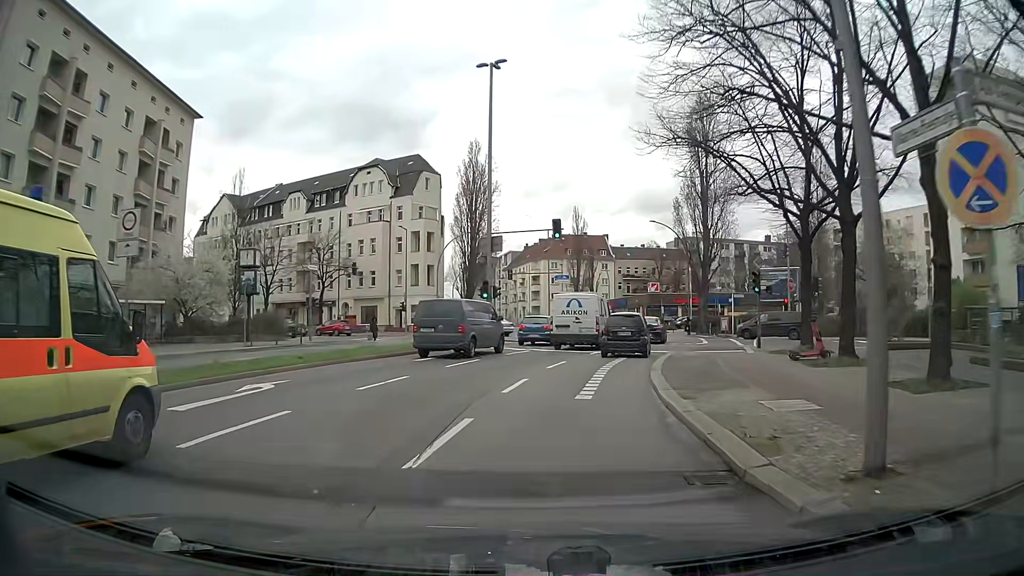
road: secondary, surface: asphalt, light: Day
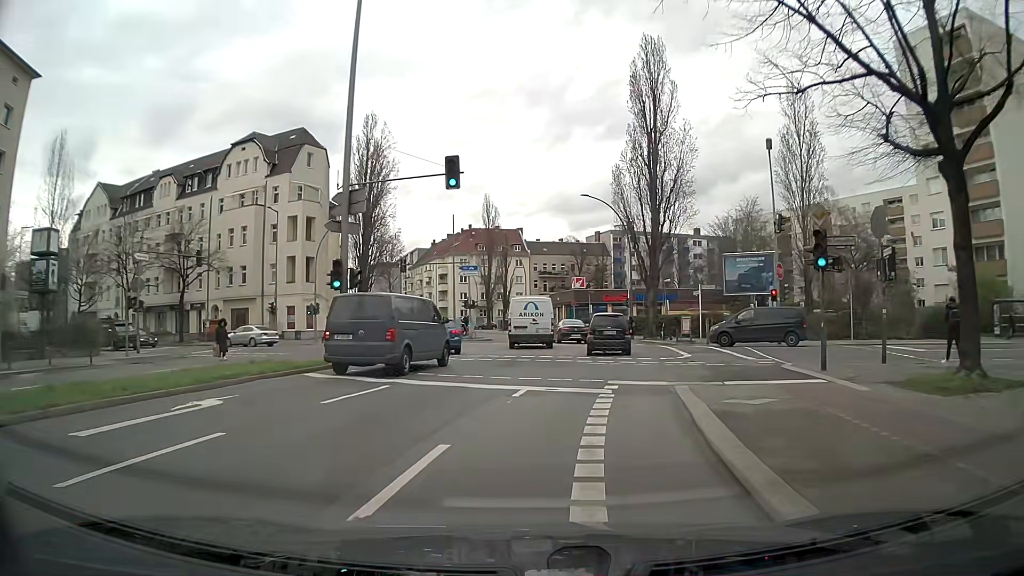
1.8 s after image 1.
(+0.8, +13.6) m; +7°
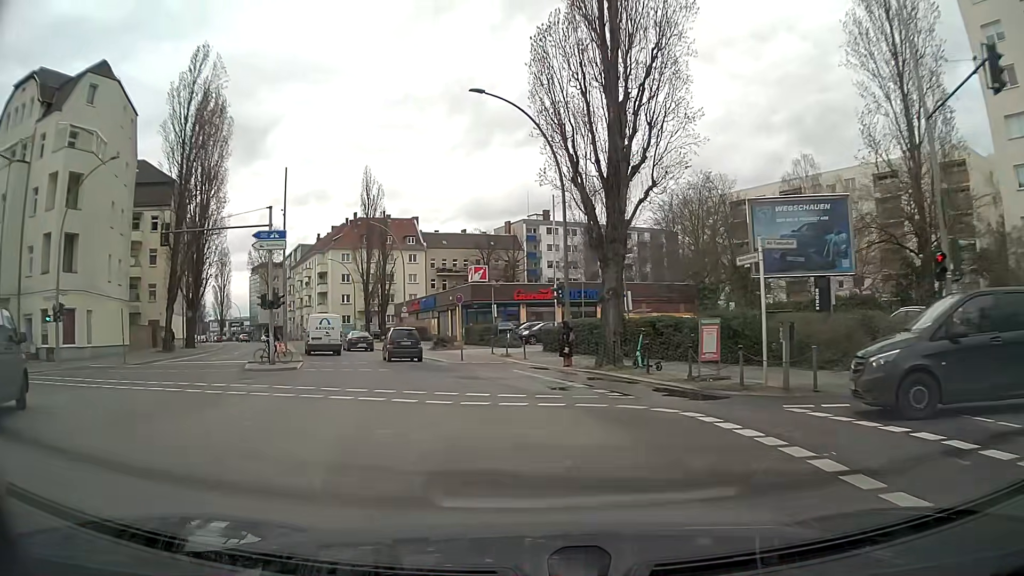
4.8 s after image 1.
(+2.7, +23.4) m; +8°
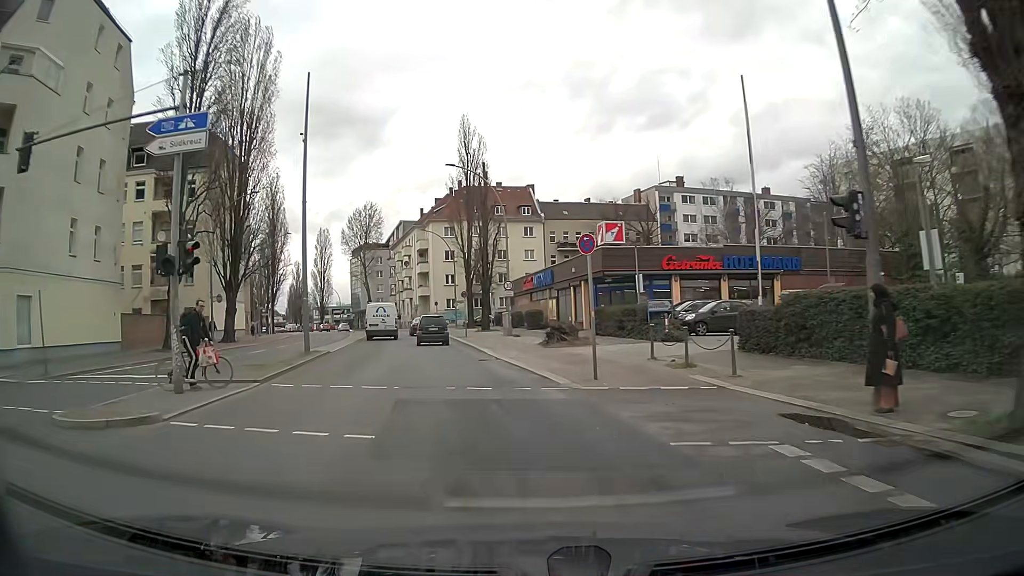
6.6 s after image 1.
(-1.3, +16.2) m; -10°
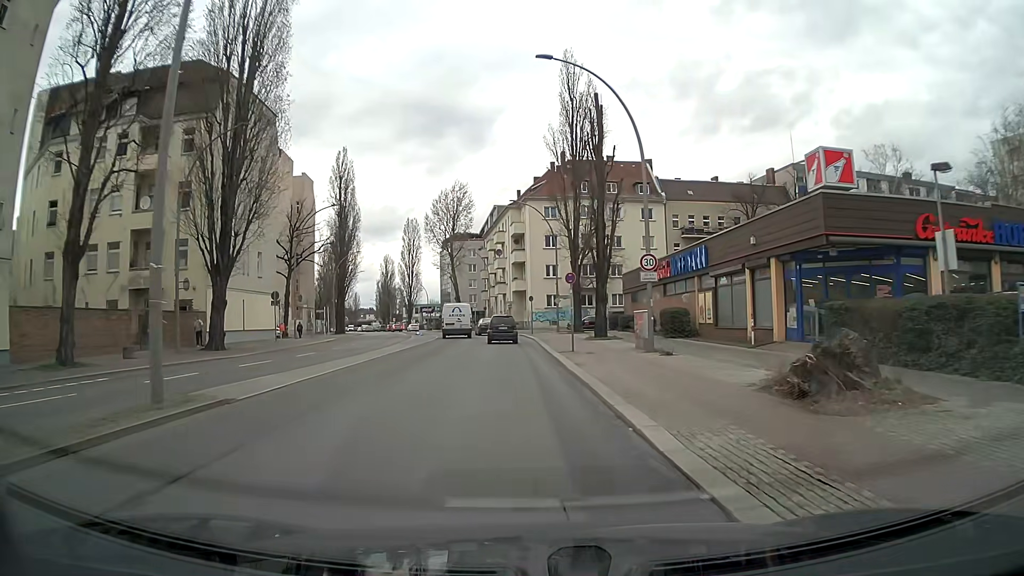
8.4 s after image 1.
(-1.7, +17.4) m; -9°
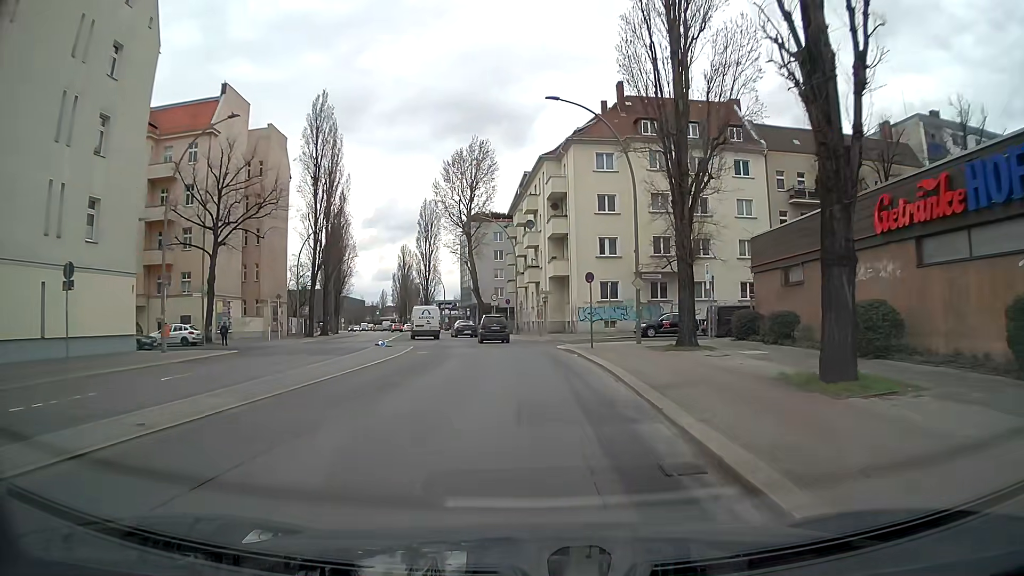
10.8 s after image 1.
(-1.0, +24.9) m; -3°
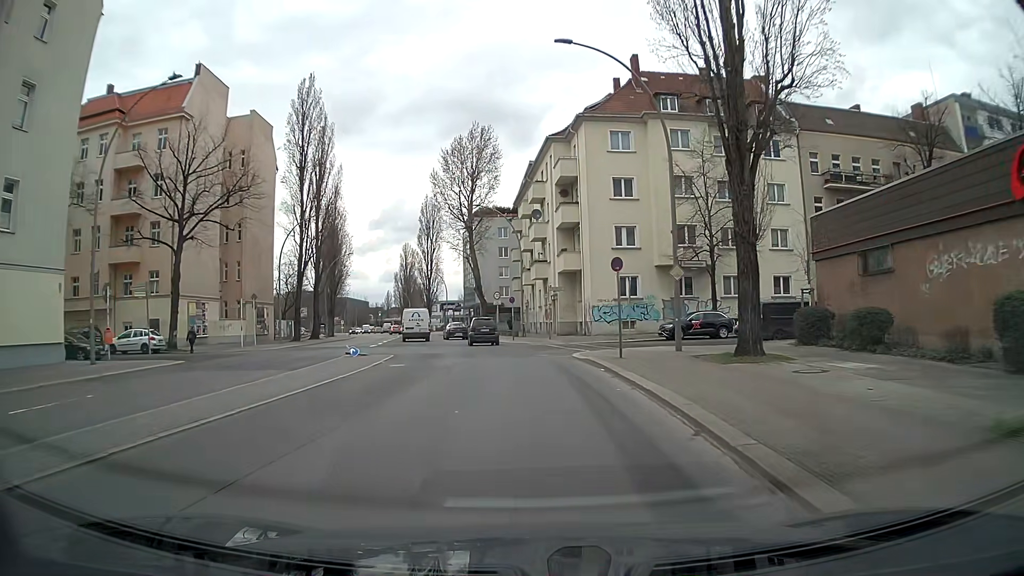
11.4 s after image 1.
(0.0, +6.1) m; -1°
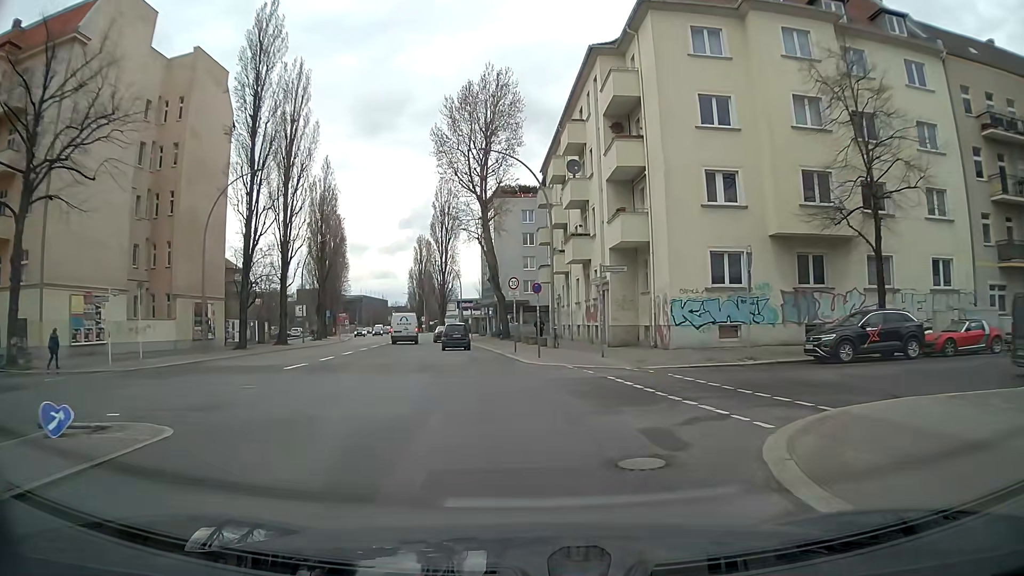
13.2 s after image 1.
(0.0, +17.7) m; -2°
(0, +10) (-1, +20) (-2, +30) (-3, +40) (-4, +50) (-6, +60) (-7, +70) (-9, +79) (-11, +89) (-13, +99) m
